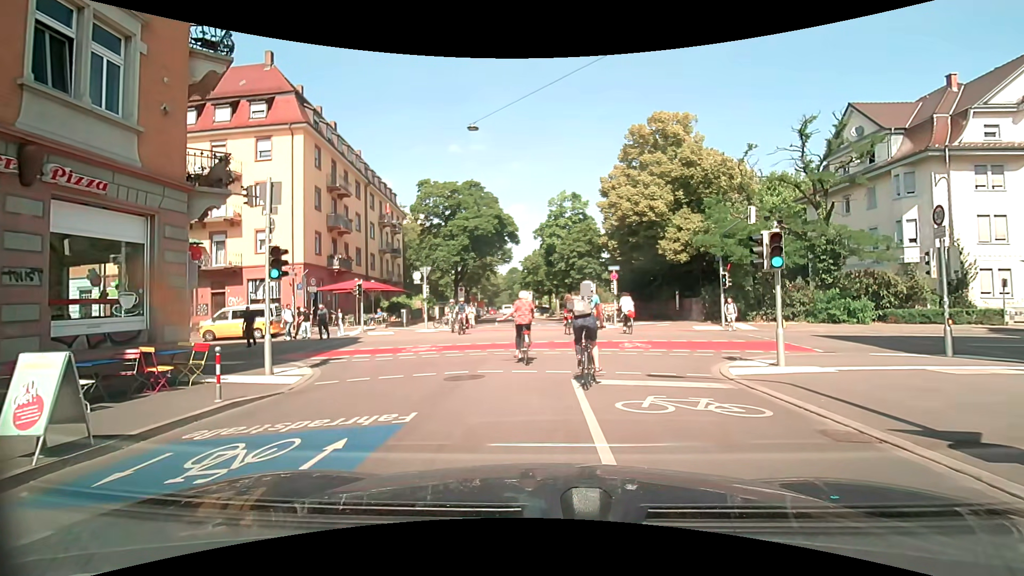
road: residential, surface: asphalt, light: Day
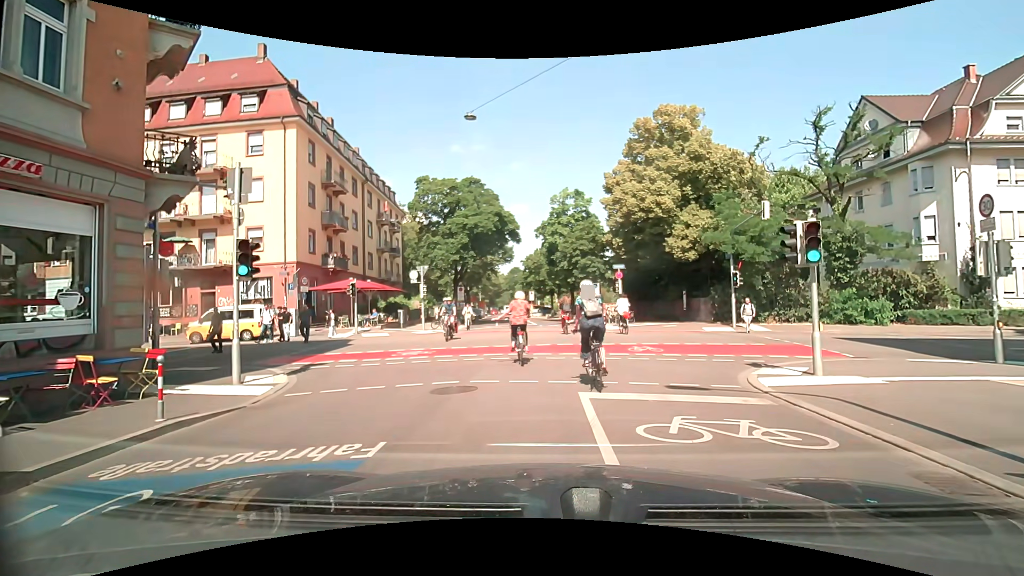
(0.0, +1.4) m; +2°
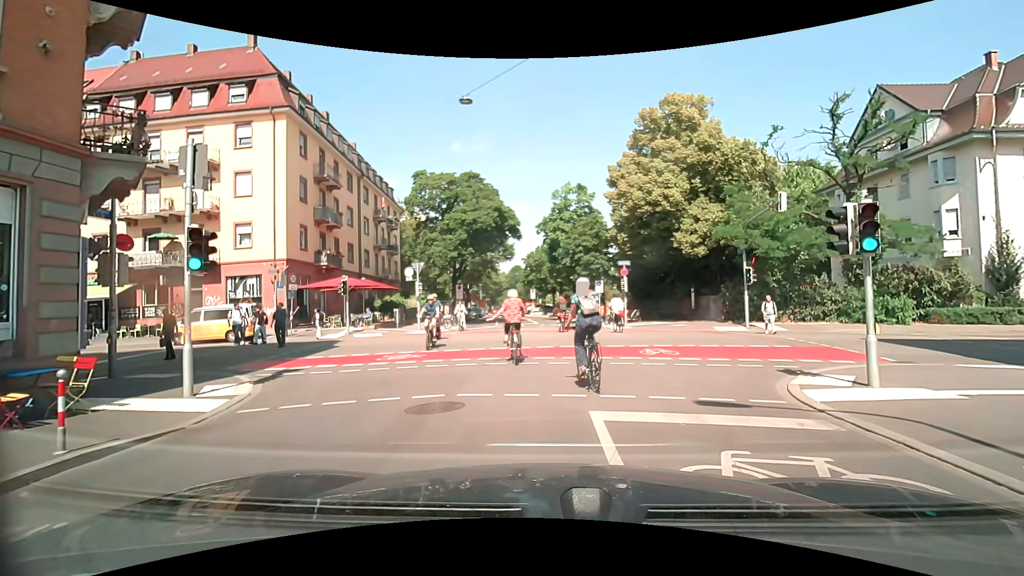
(0.0, +1.6) m; -2°
